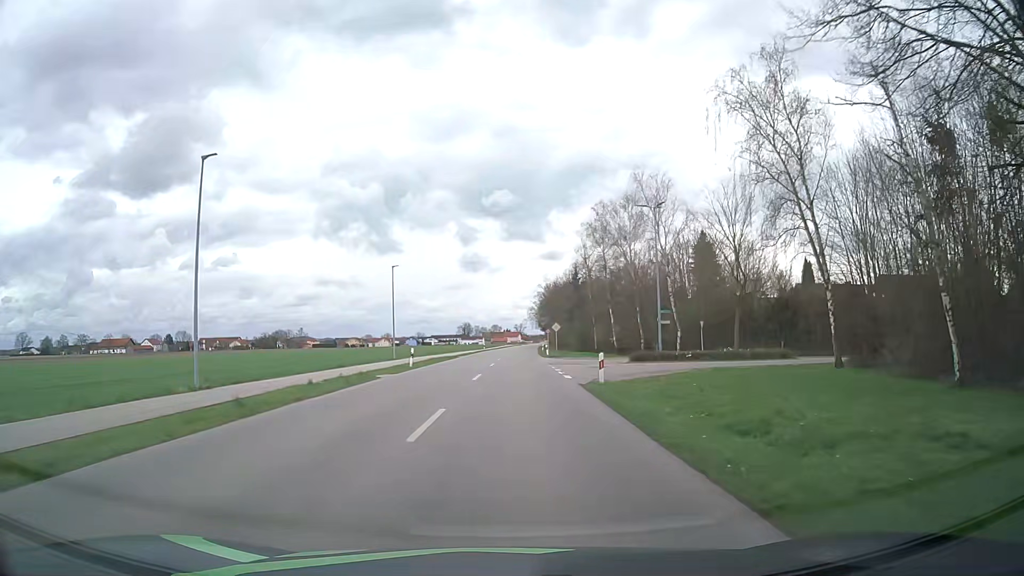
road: secondary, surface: asphalt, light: Day
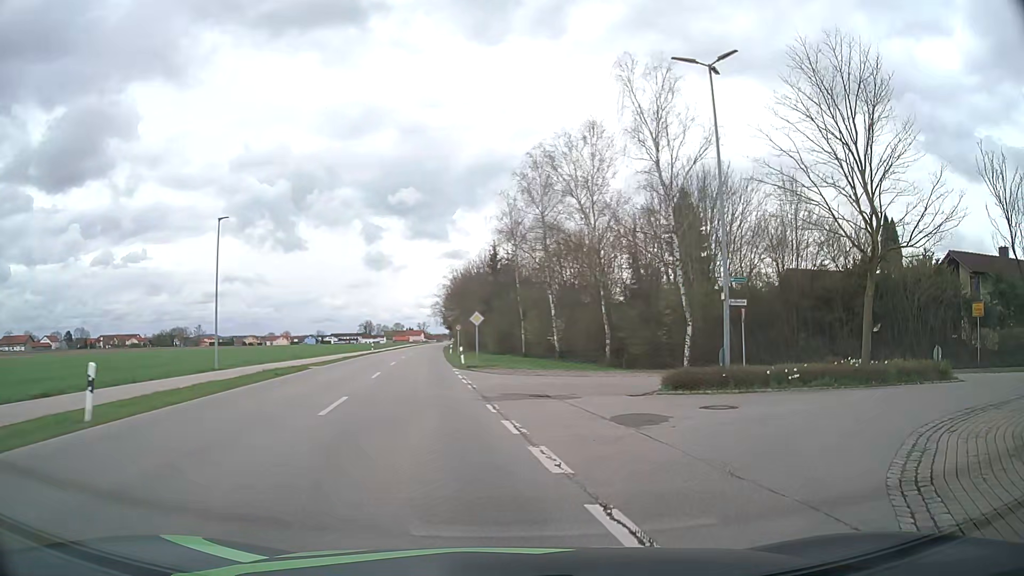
(+0.5, +22.6) m; +8°
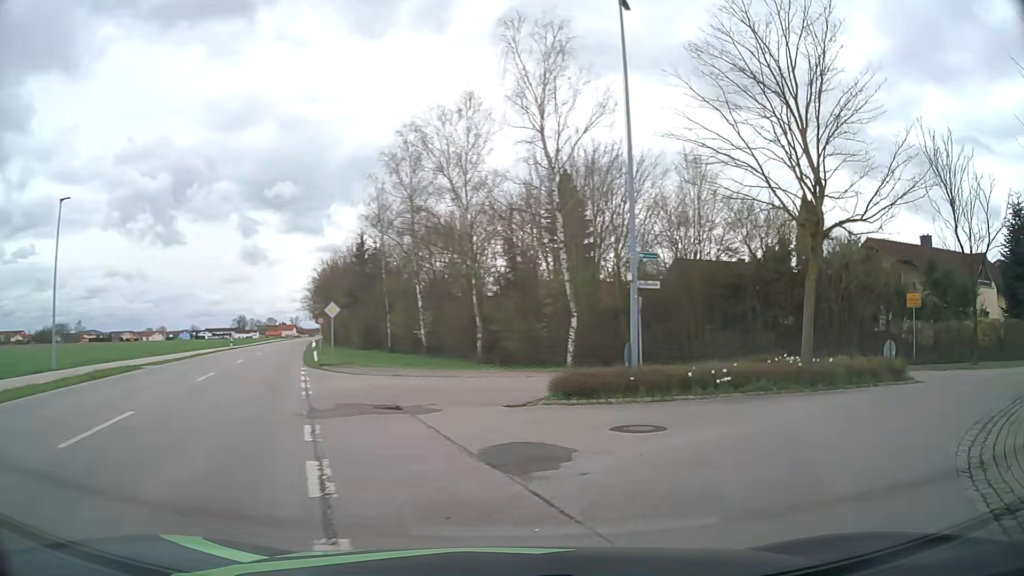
(+0.3, +4.2) m; +11°
(+3, +9) (+11, +15) (+20, +19) (+30, +22) (+39, +25) (+47, +31) (+55, +36) (+65, +38) (+75, +40) (+85, +42) m
